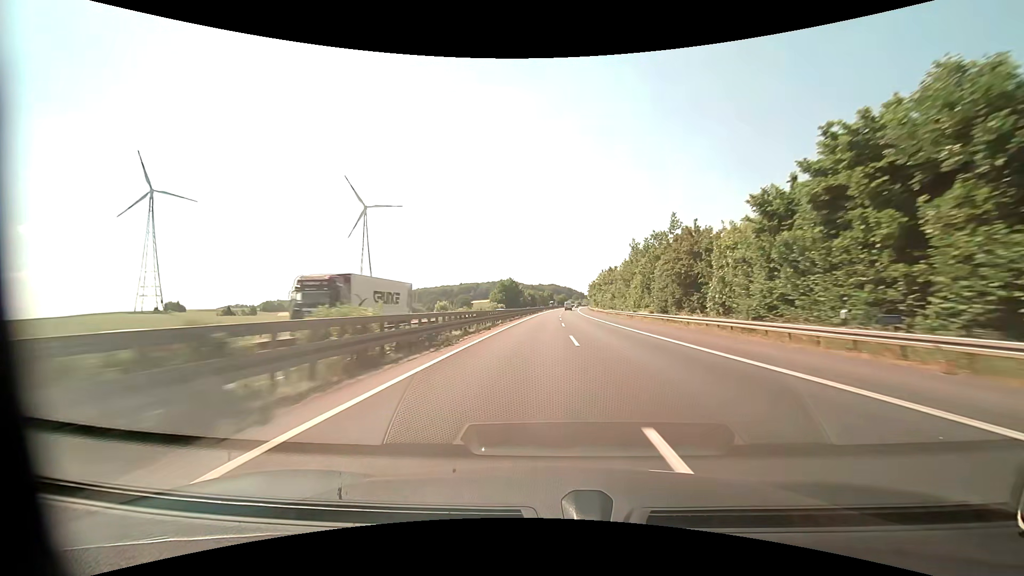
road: motorway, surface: asphalt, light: Day
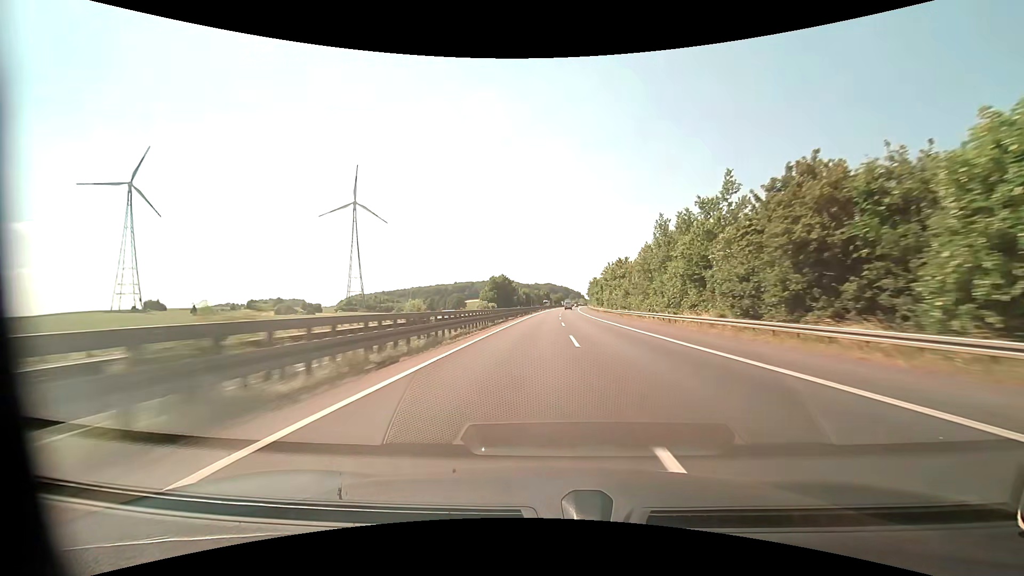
(+0.1, +18.8) m; 0°
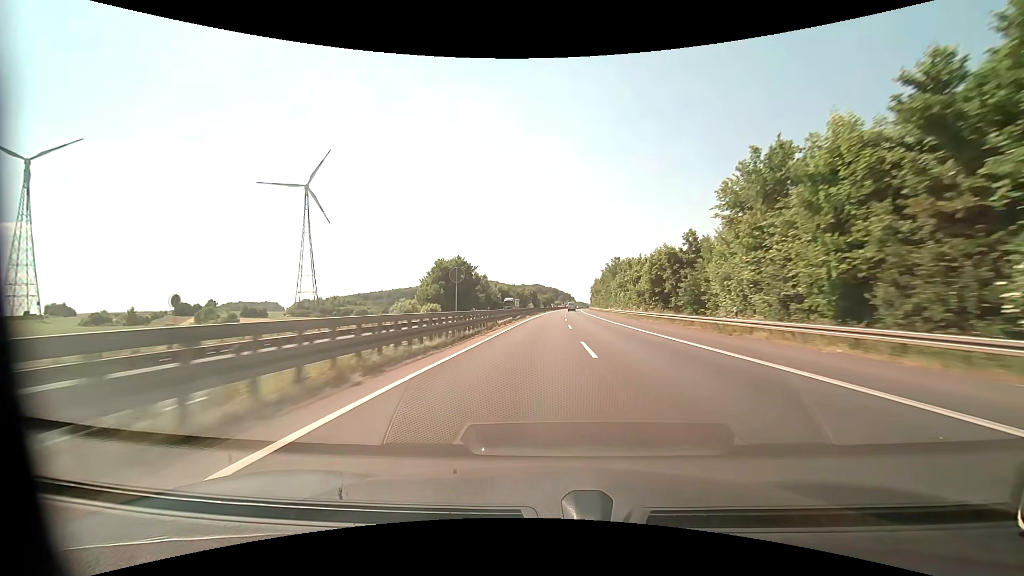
(+1.1, +75.6) m; +1°
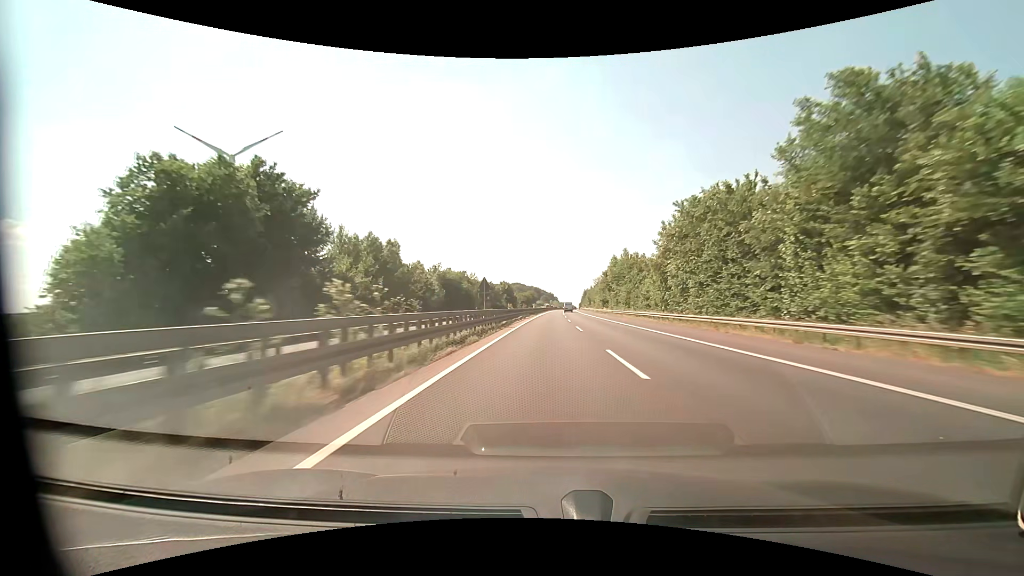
(+1.1, +75.8) m; +2°
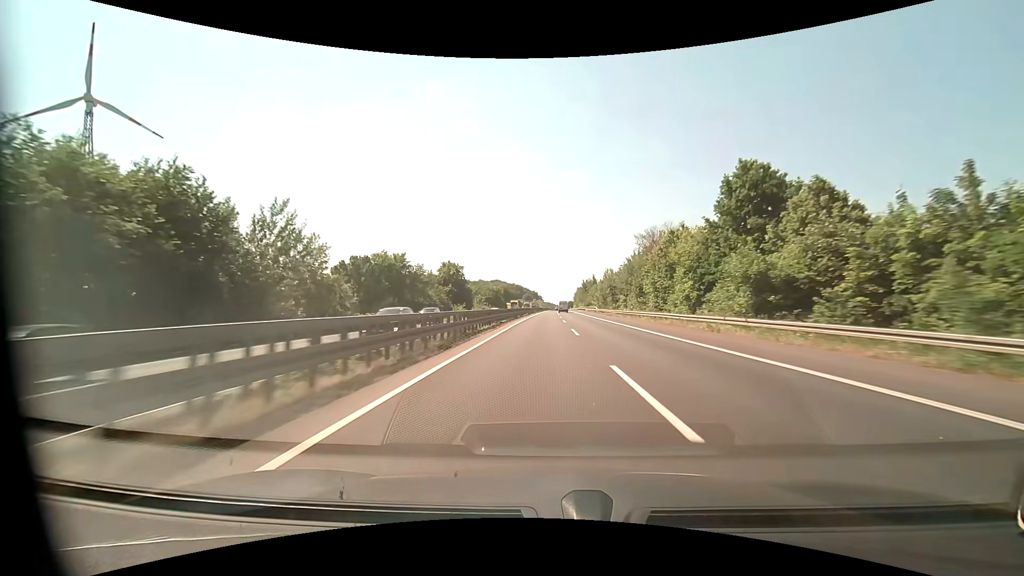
(+2.0, +94.0) m; +2°
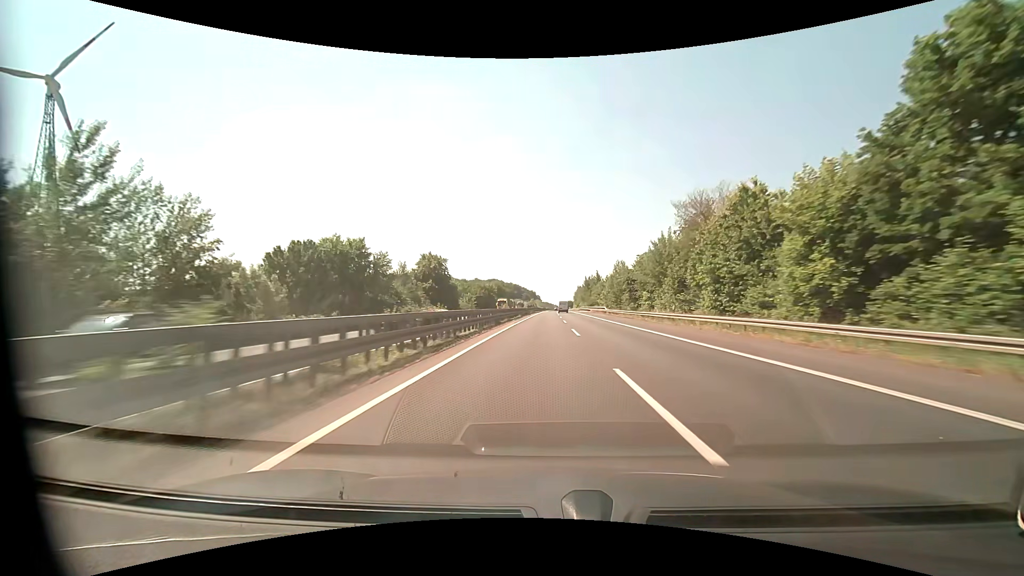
(+0.1, +18.7) m; 0°
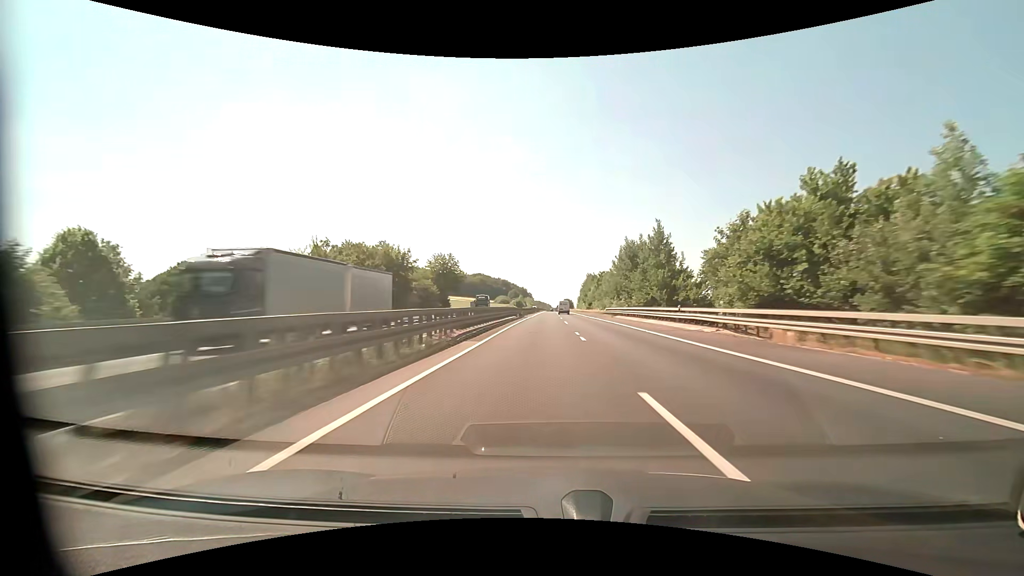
(+0.8, +92.7) m; +1°
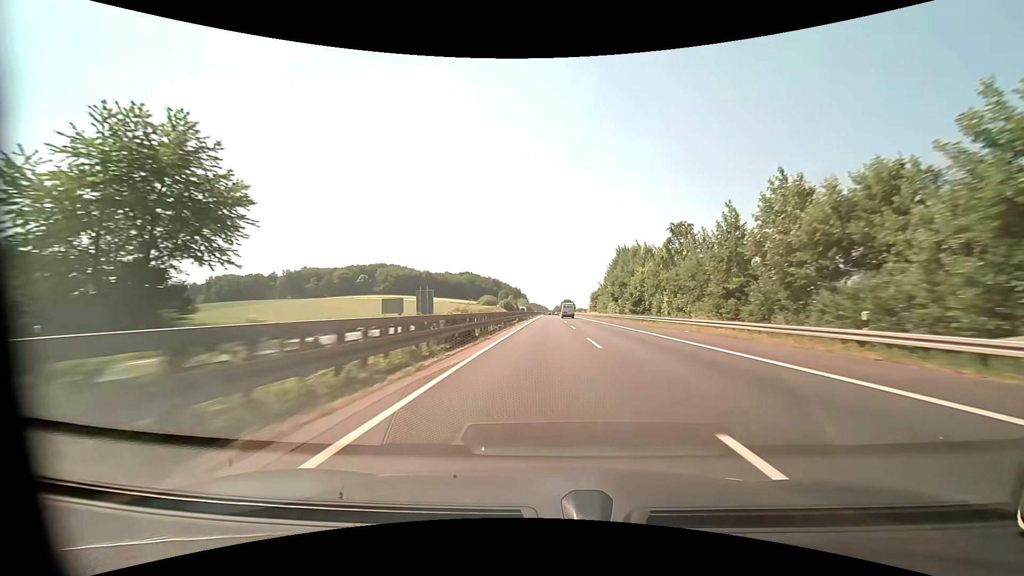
(+0.4, +74.3) m; +1°
(0, +10) (0, +20) (0, +30) (0, +40) (0, +50) (0, +60) (0, +70) (0, +80) (+1, +90) (+1, +100) m
